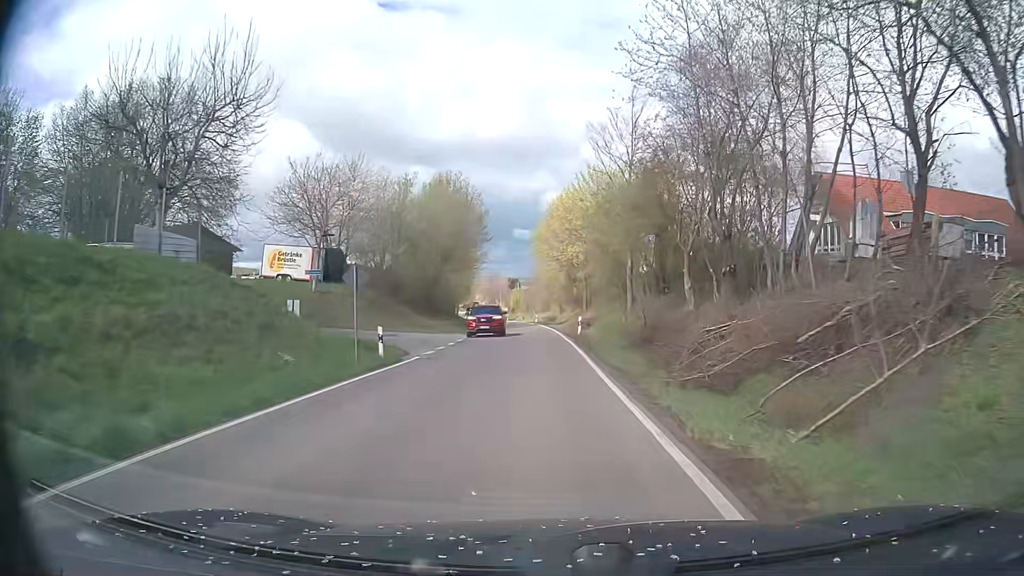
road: tertiary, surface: asphalt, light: Day
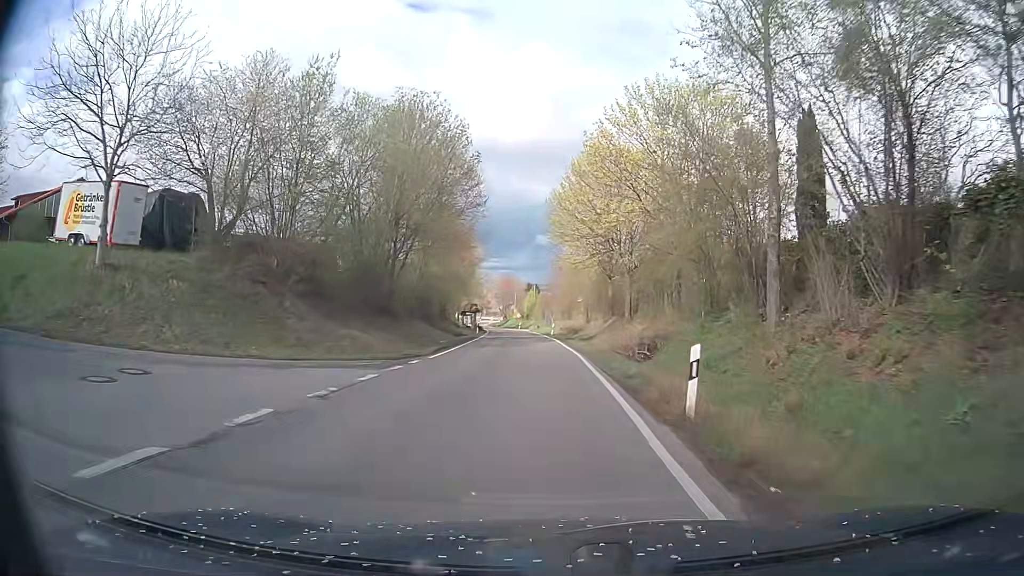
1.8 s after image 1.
(-0.4, +24.2) m; -2°
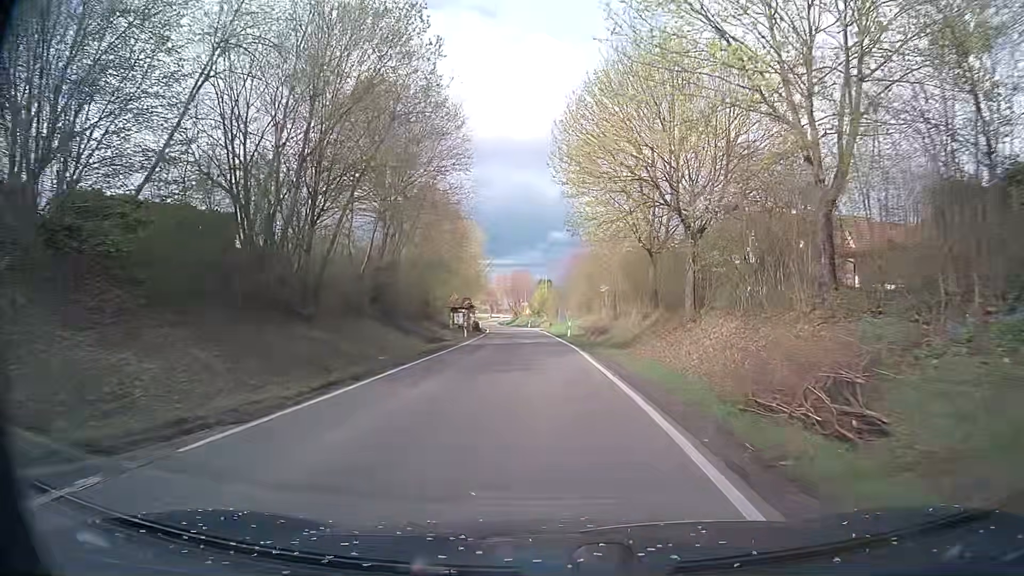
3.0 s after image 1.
(-0.1, +16.3) m; -1°
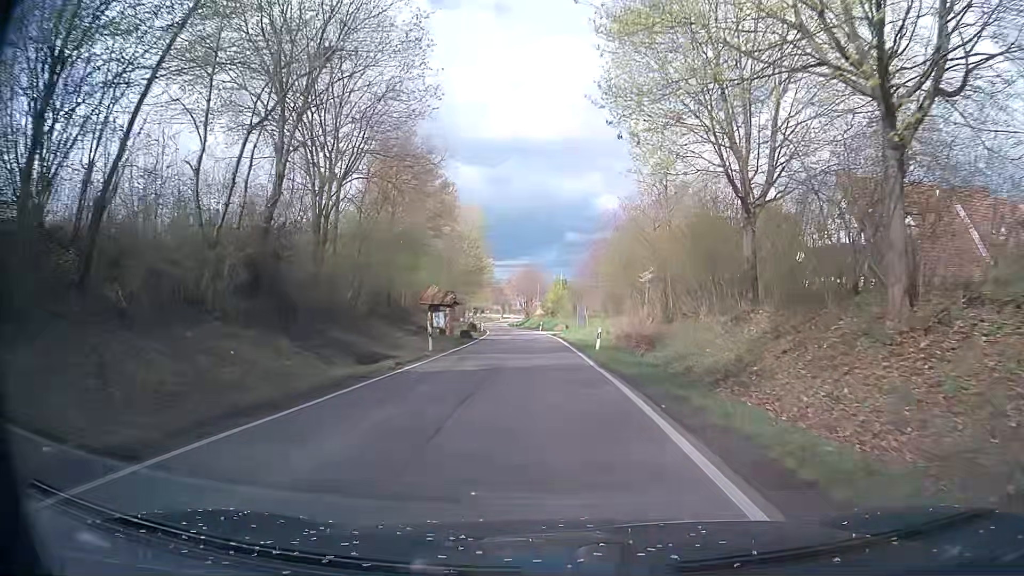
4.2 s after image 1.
(-0.2, +16.4) m; -2°
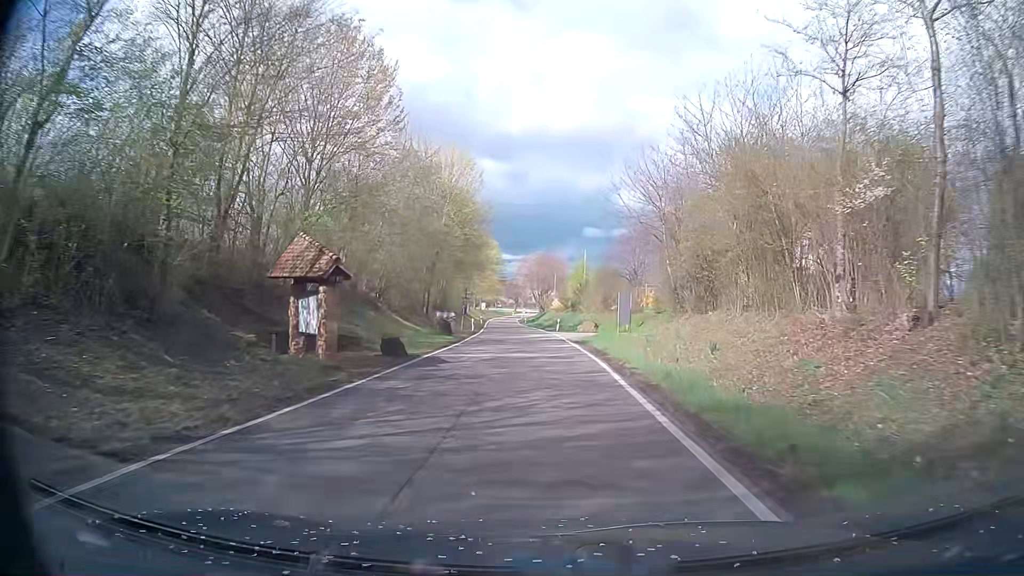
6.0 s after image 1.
(-0.3, +24.6) m; -1°
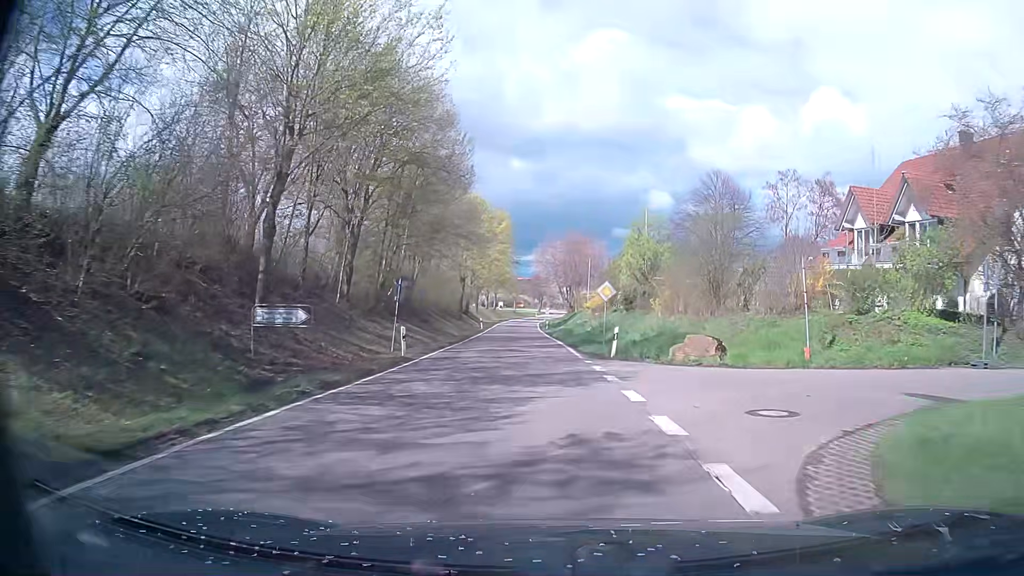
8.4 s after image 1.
(-1.0, +33.1) m; -3°
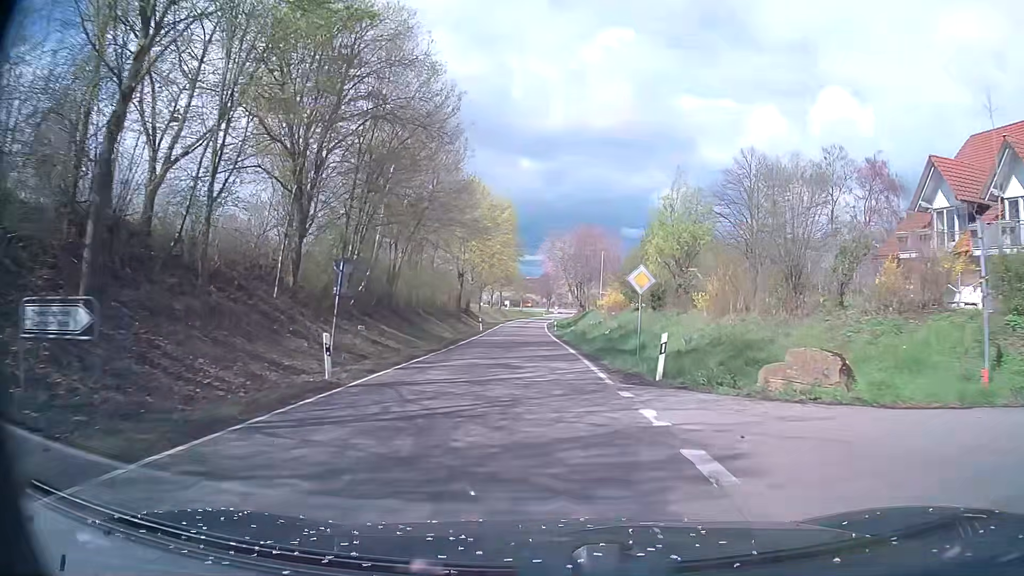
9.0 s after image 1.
(0.0, +8.4) m; -1°
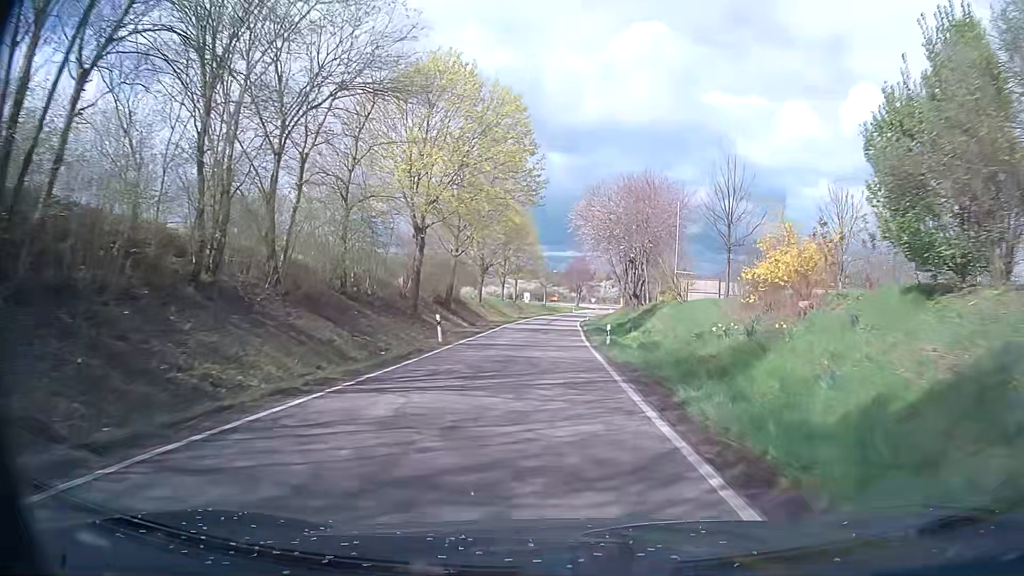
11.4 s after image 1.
(-0.8, +33.7) m; -3°
